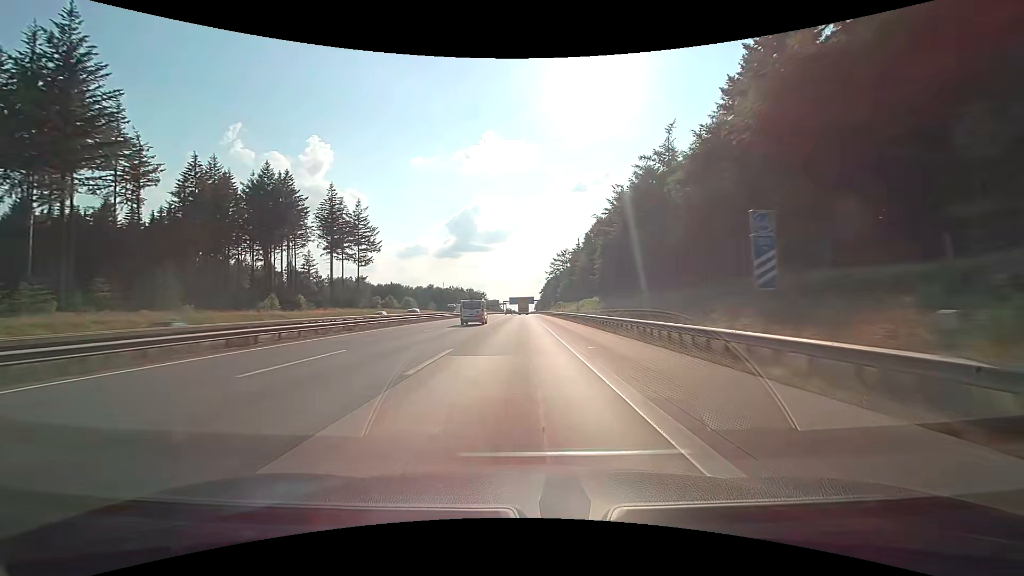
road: motorway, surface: concrete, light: Day
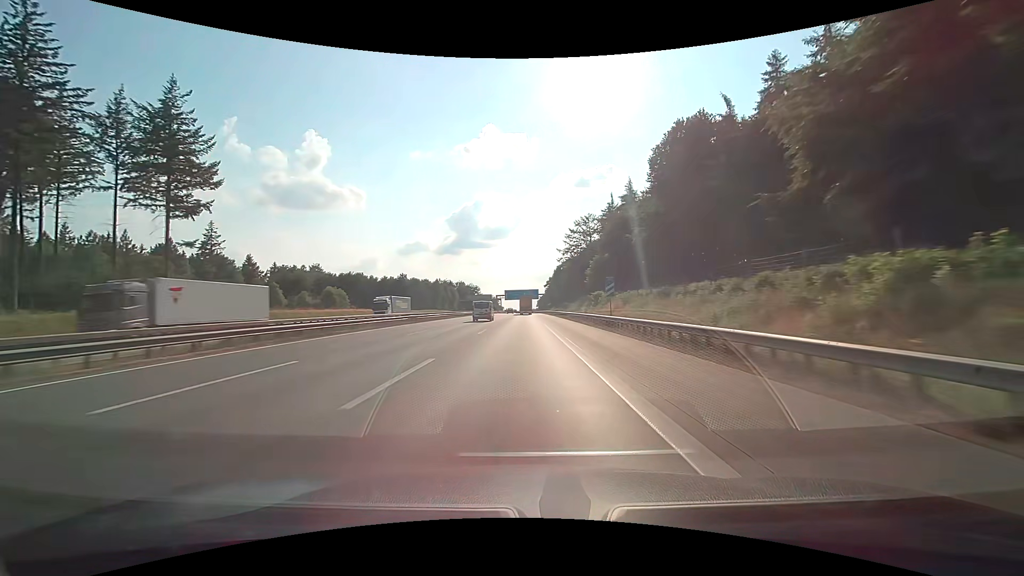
(-0.1, +76.1) m; 0°
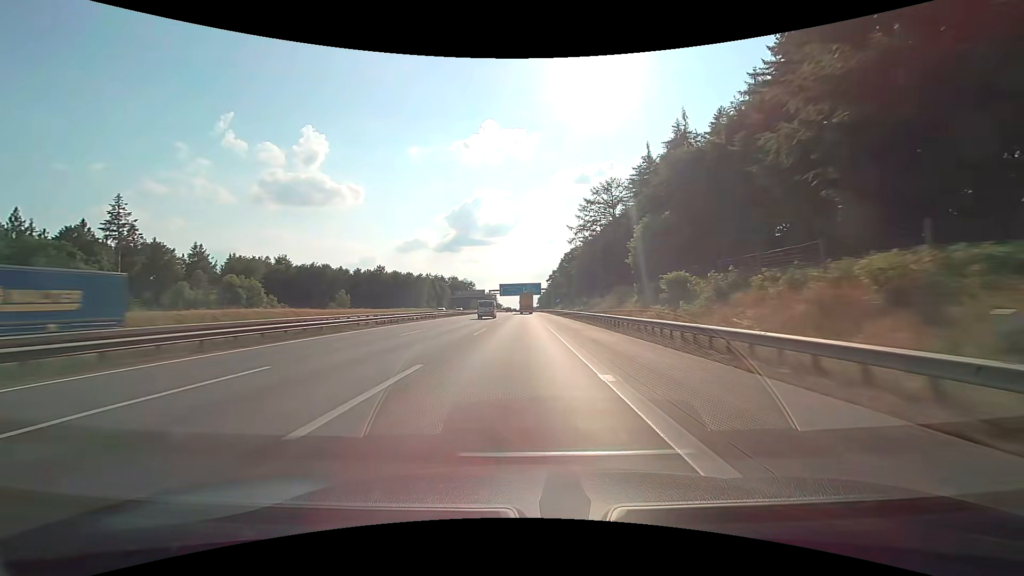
(+0.1, +37.6) m; 0°
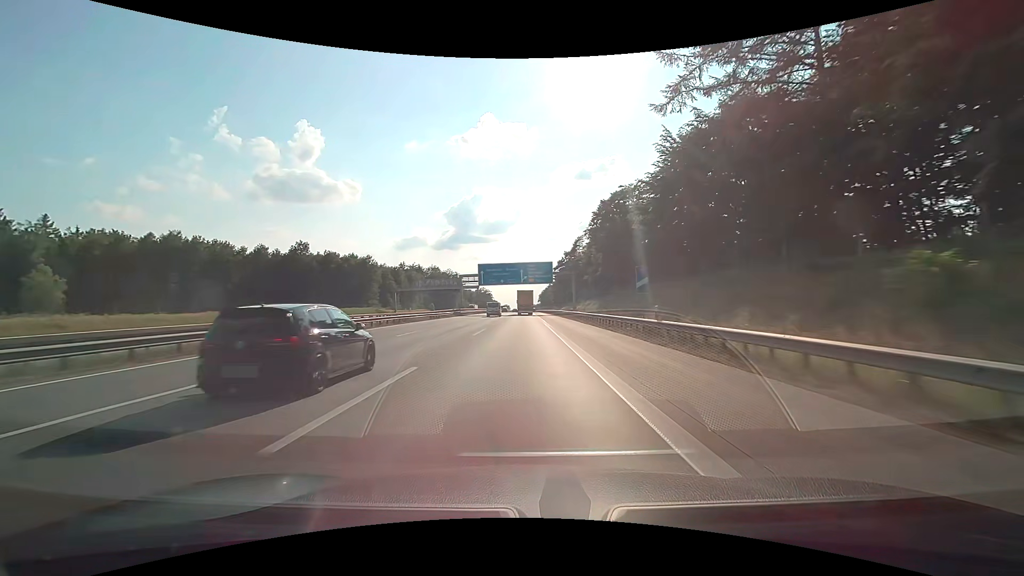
(0.0, +73.0) m; 0°
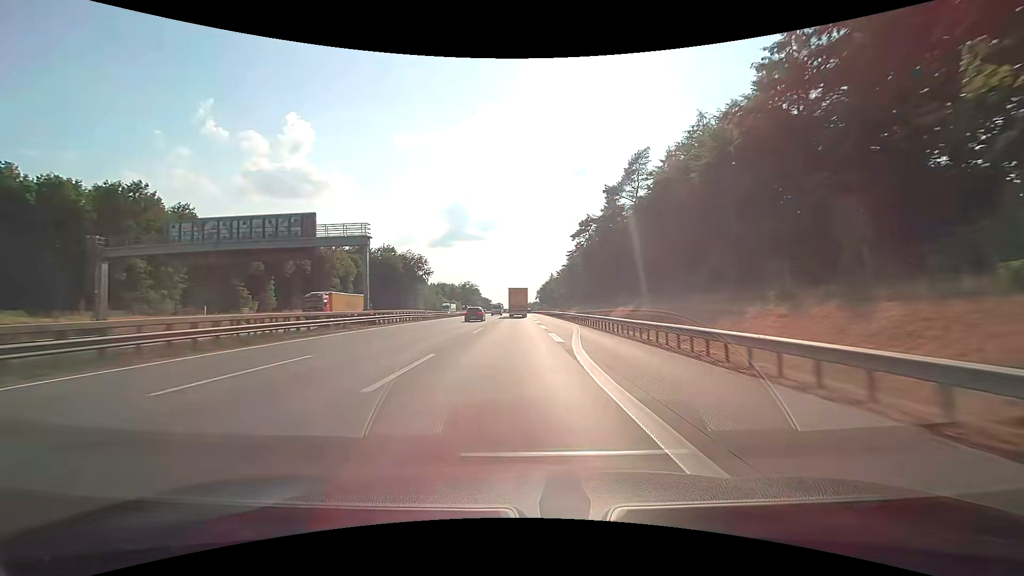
(+0.1, +87.5) m; 0°
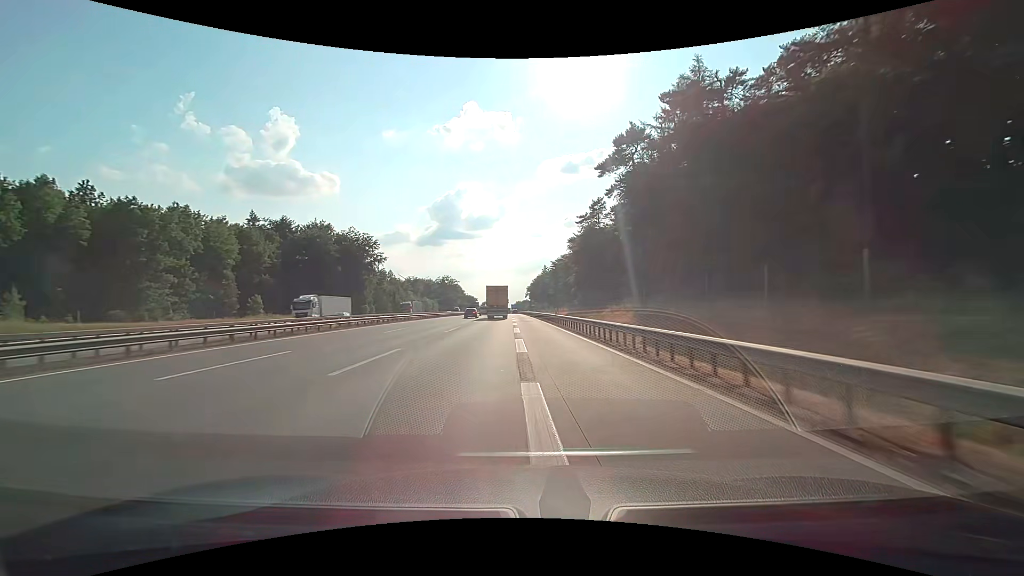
(+0.7, +52.5) m; +1°
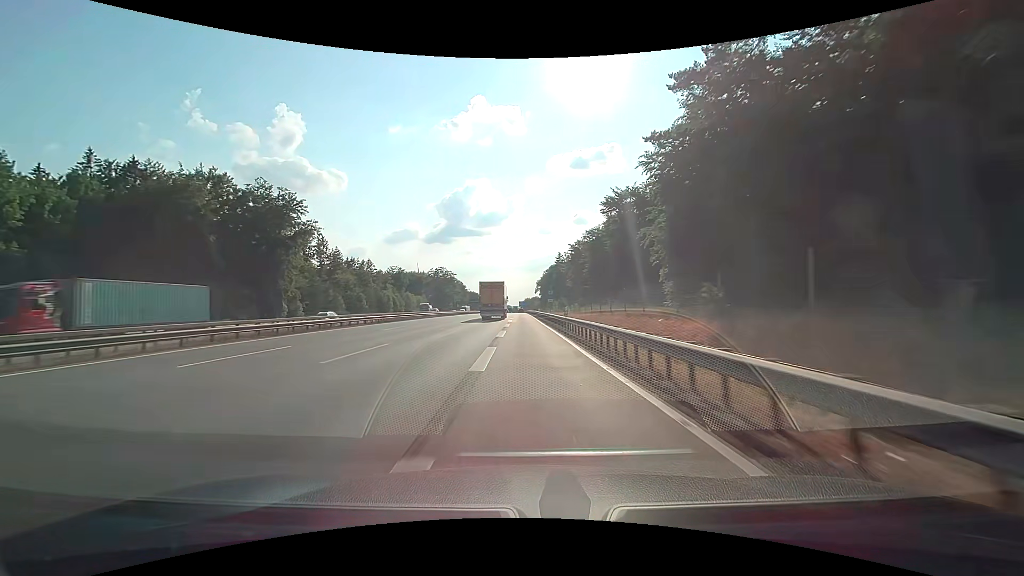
(-0.2, +52.4) m; -1°
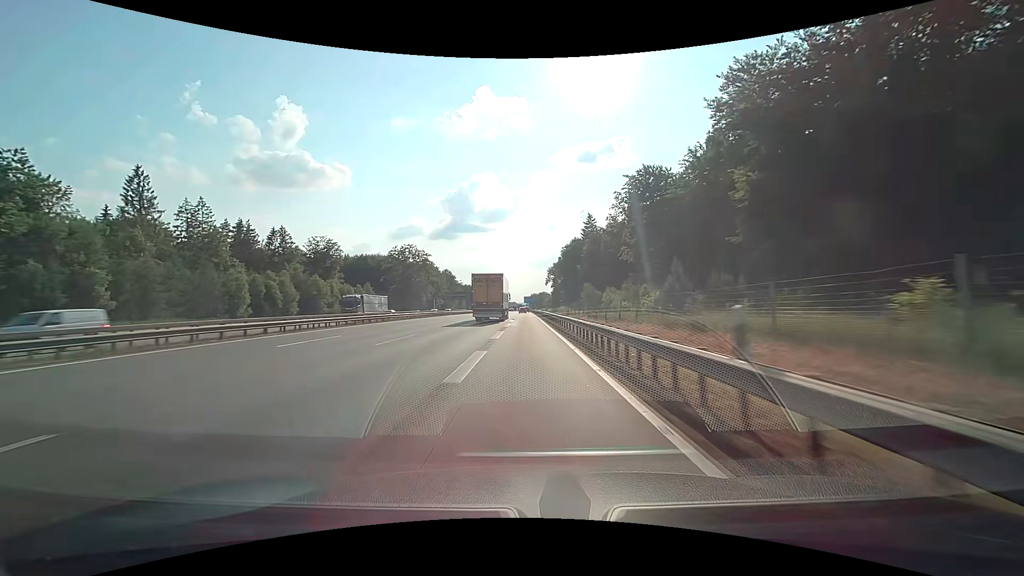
(-0.7, +85.4) m; -1°
(0, +10) (0, +20) (0, +30) (0, +40) (0, +50) (0, +60) (0, +70) (0, +80) (0, +90) (0, +100) m
